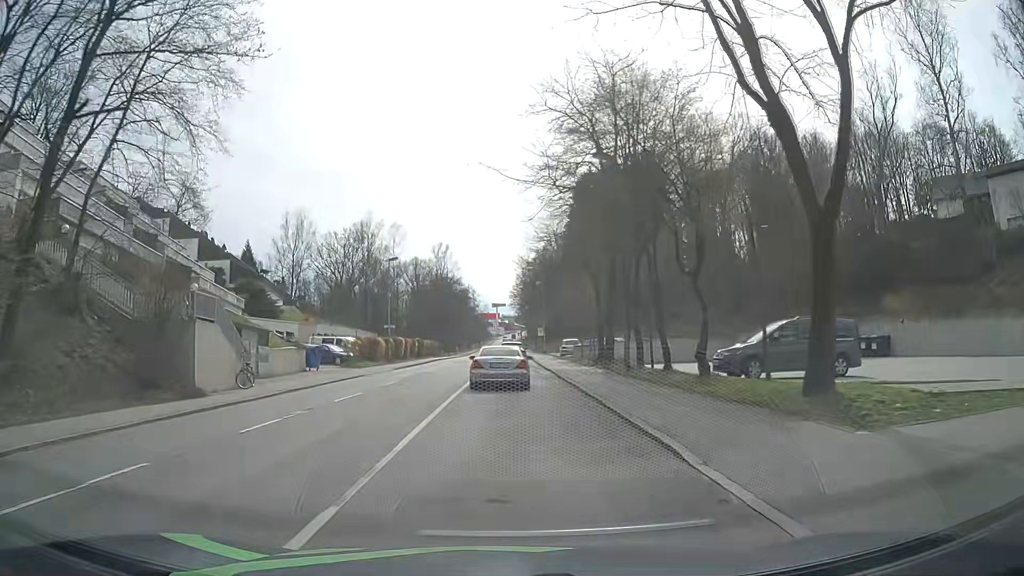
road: tertiary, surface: asphalt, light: Day
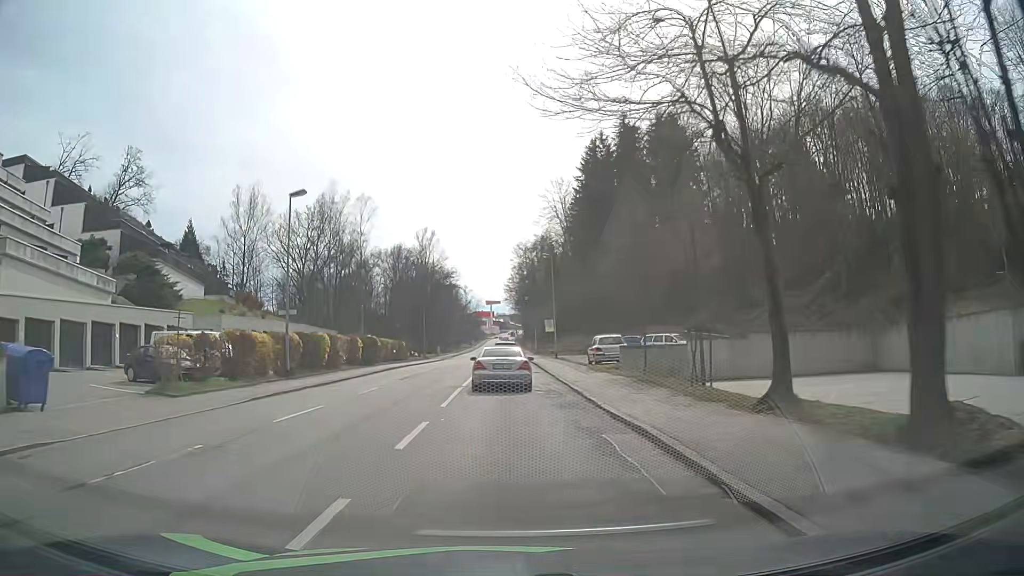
(+0.2, +23.6) m; 0°
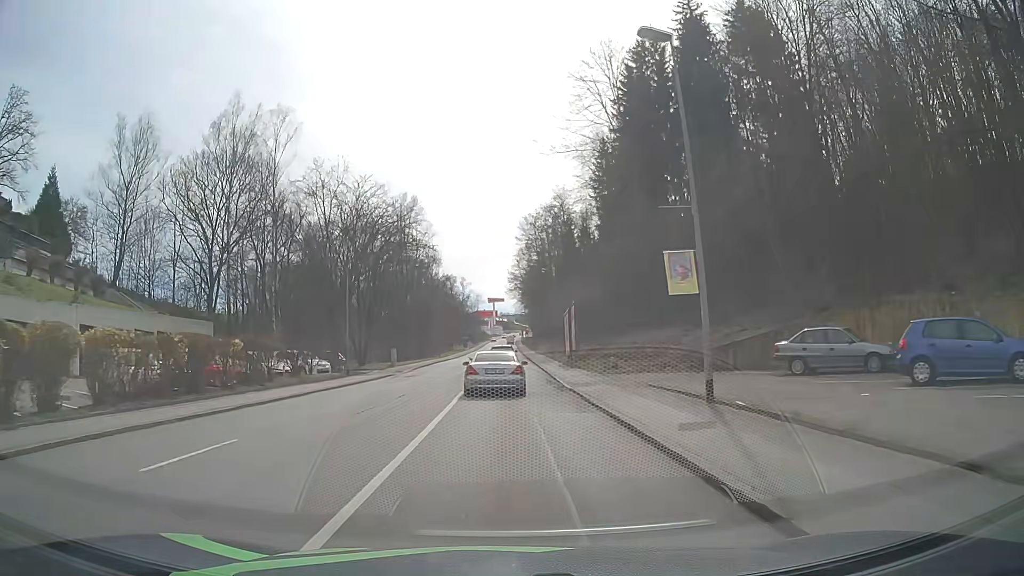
(+0.2, +39.4) m; 0°
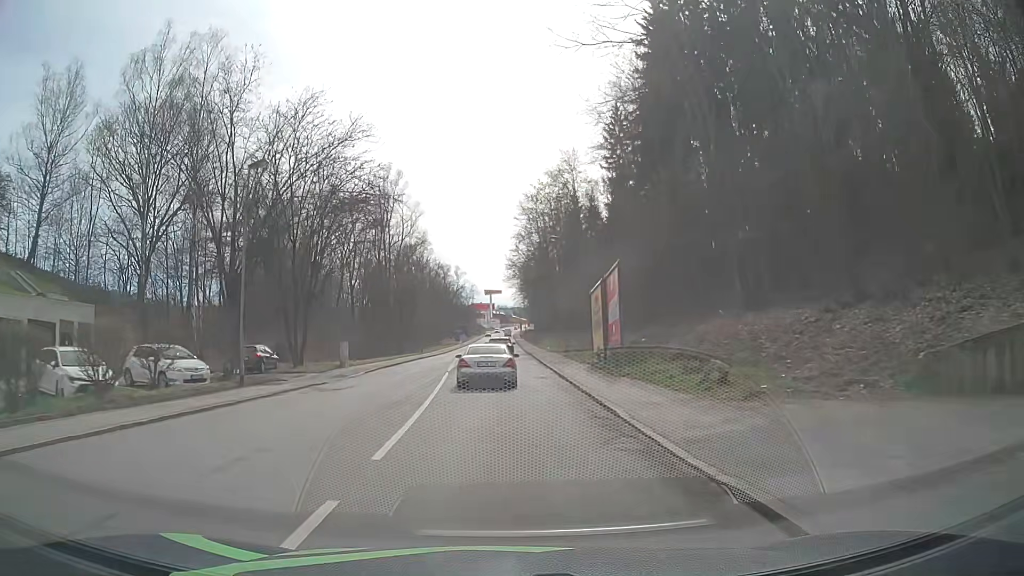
(0.0, +15.8) m; 0°
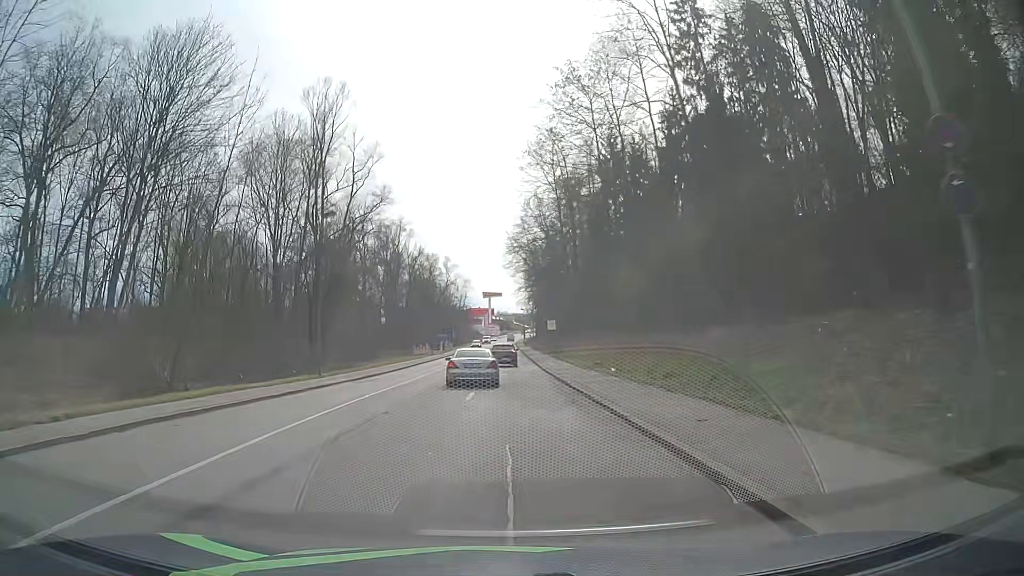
(-0.2, +40.8) m; 0°
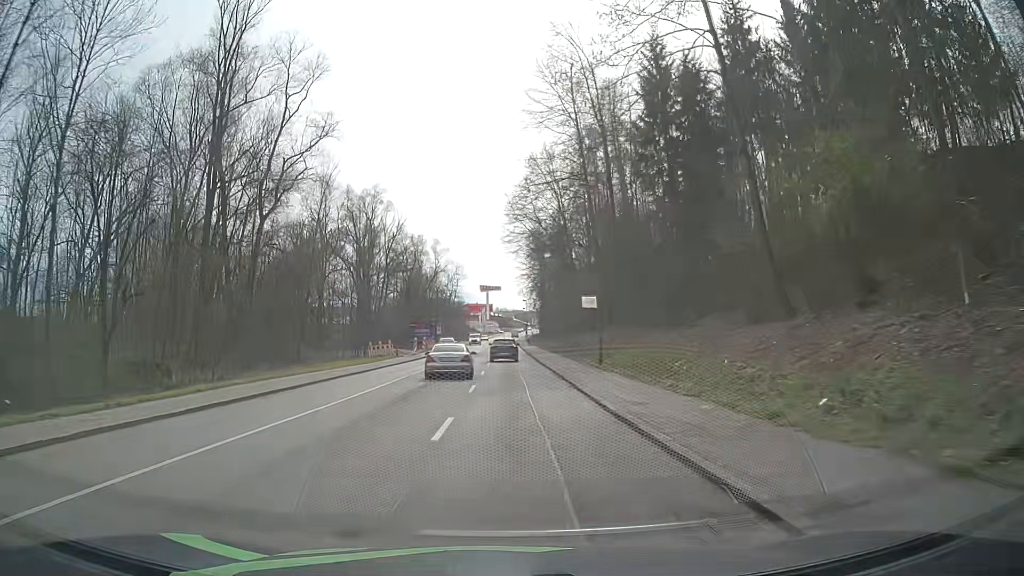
(0.0, +25.8) m; 0°
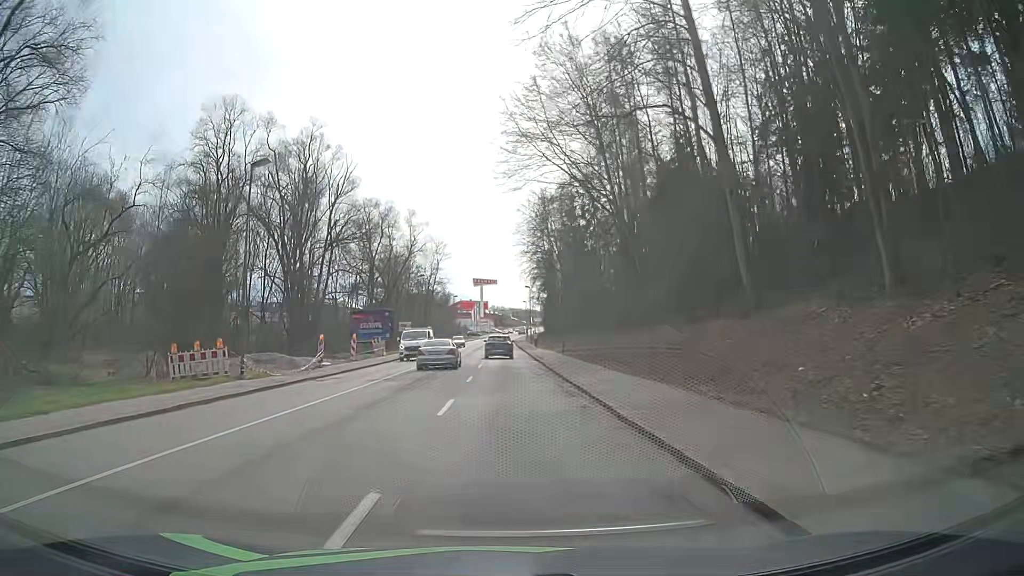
(+0.1, +33.5) m; 0°
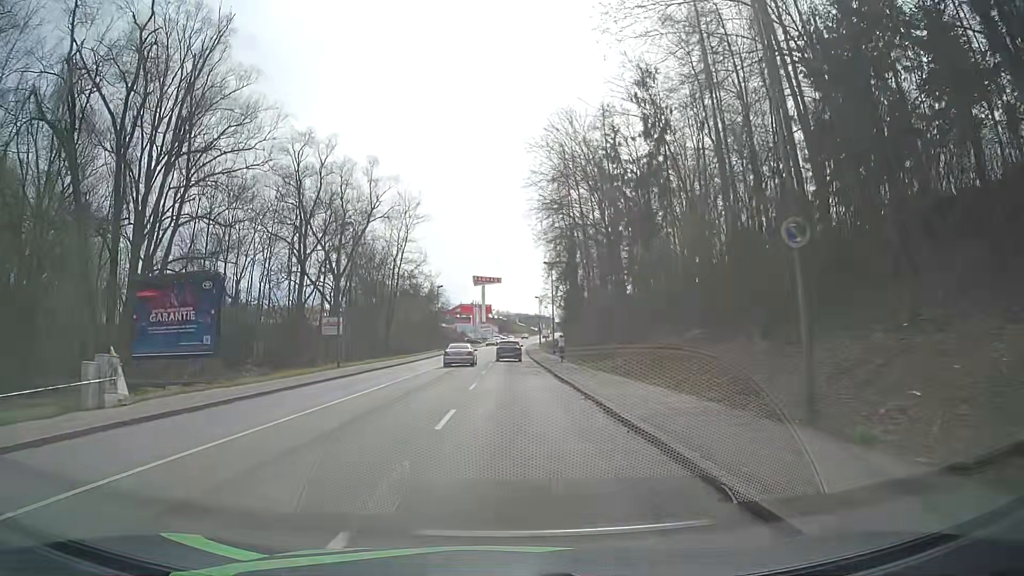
(0.0, +37.2) m; -1°
(0, +10) (0, +20) (0, +30) (0, +40) (+1, +50) (+1, +60) (+1, +70) (+1, +80) (+2, +90) (+2, +100) m
